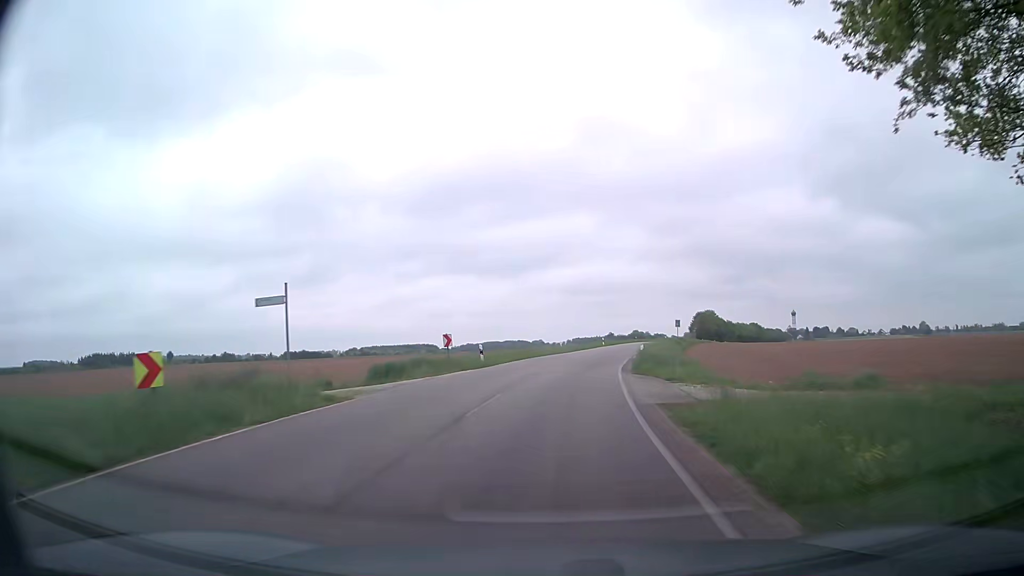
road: tertiary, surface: asphalt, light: Day
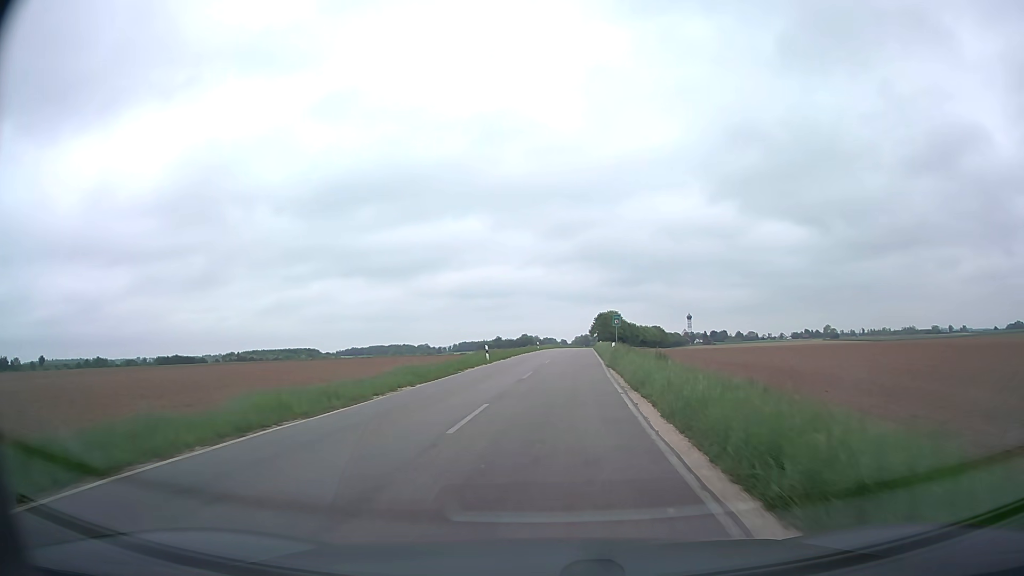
(+3.3, +37.9) m; +10°
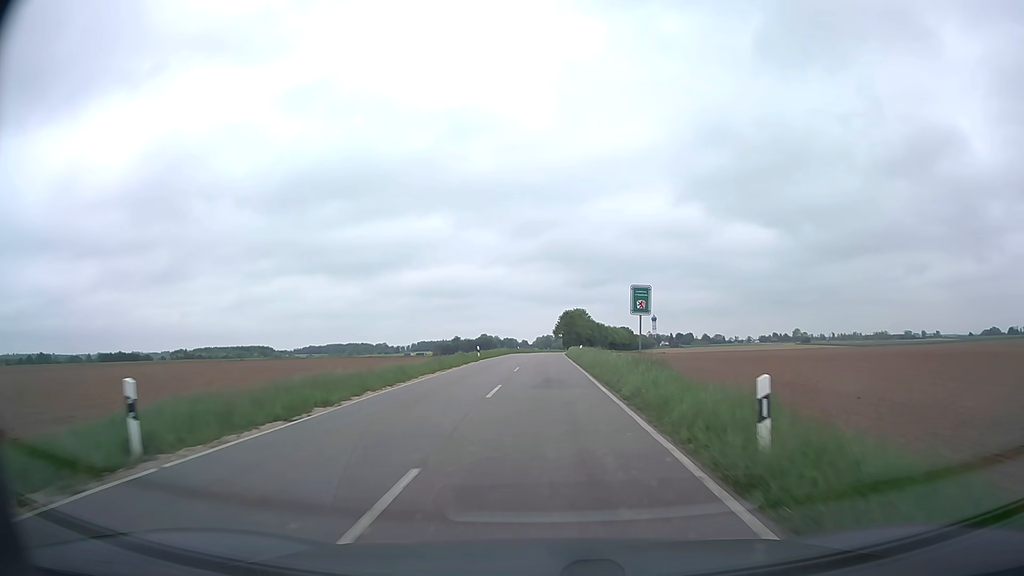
(+1.2, +30.7) m; +3°
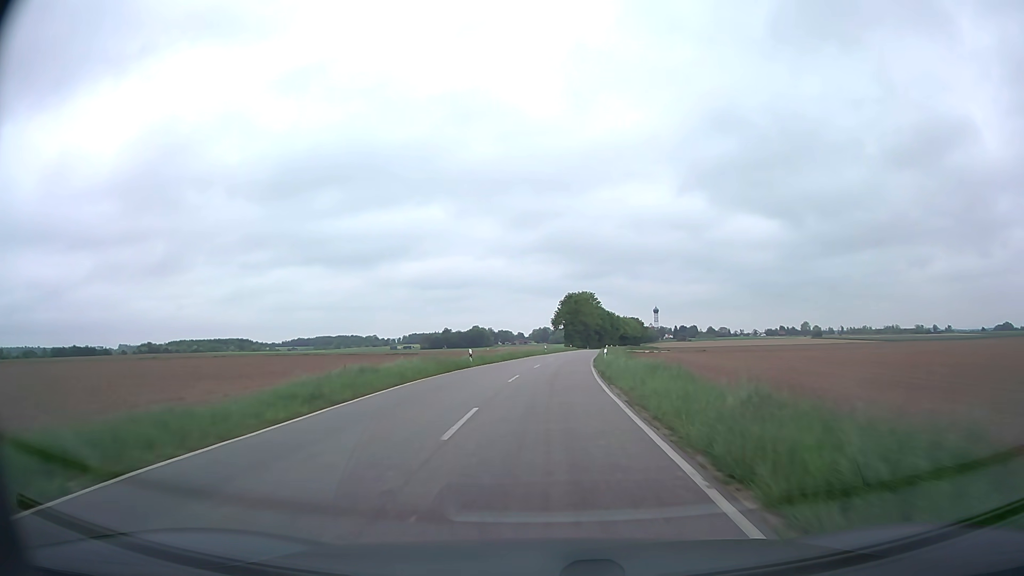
(+0.3, +54.5) m; 0°
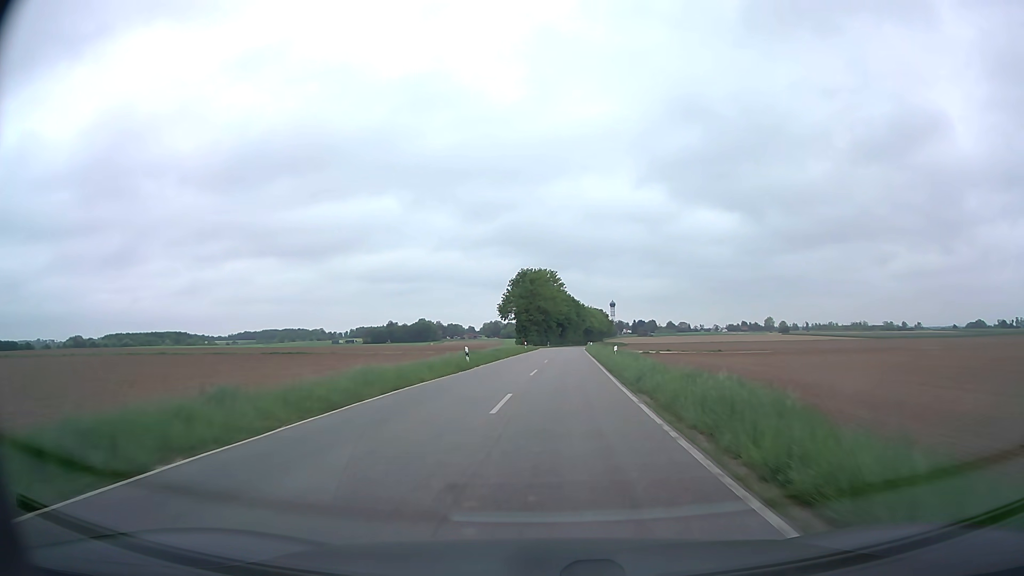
(+1.5, +45.4) m; +4°
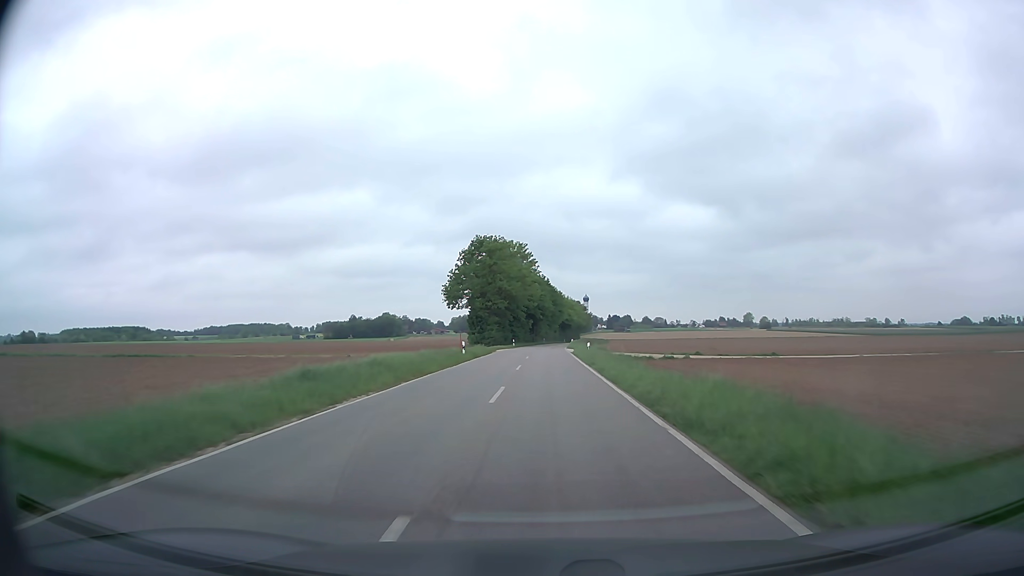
(+1.0, +34.8) m; +3°
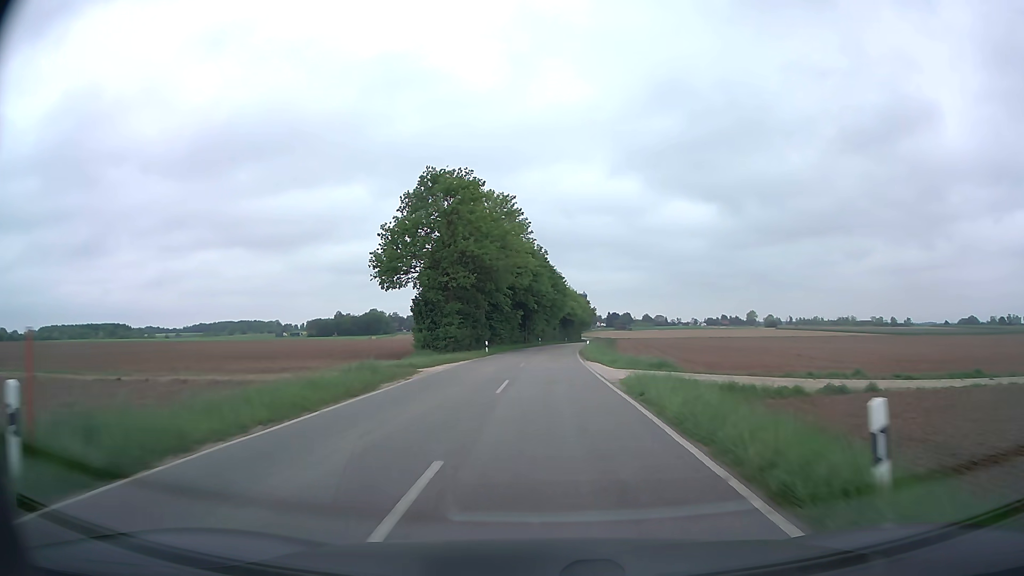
(+0.1, +33.8) m; 0°
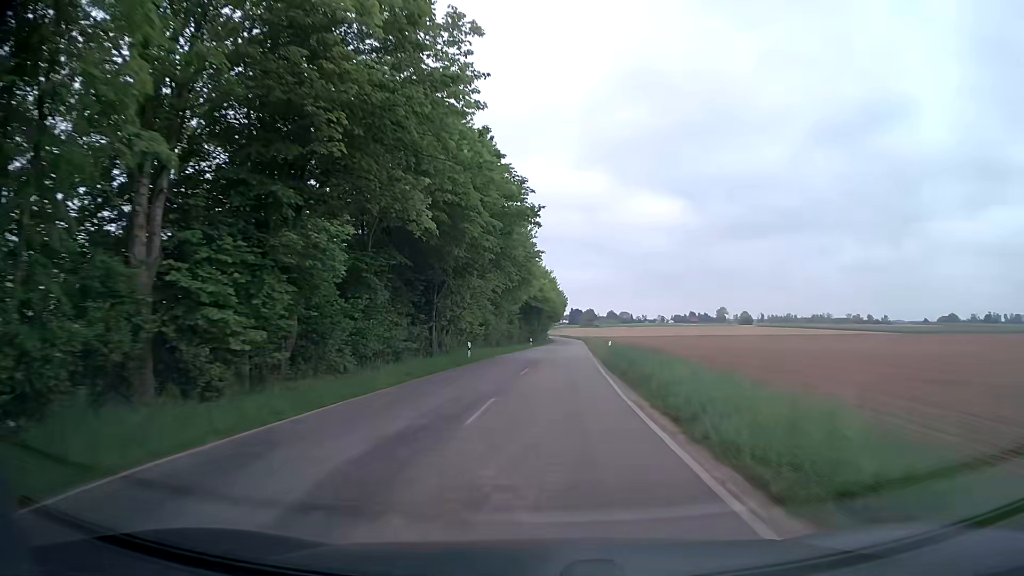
(+1.1, +53.2) m; +3°
(0, +10) (0, +20) (+1, +30) (+1, +40) (+2, +50) (+2, +60) (+3, +70) (+4, +80) (+4, +90) (+5, +100) m
